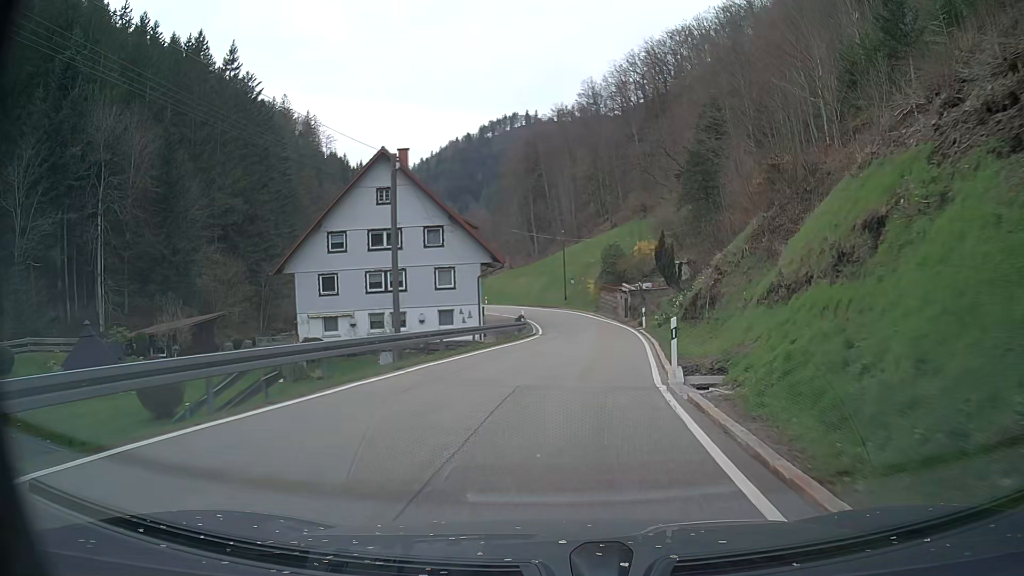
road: tertiary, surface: asphalt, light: Day
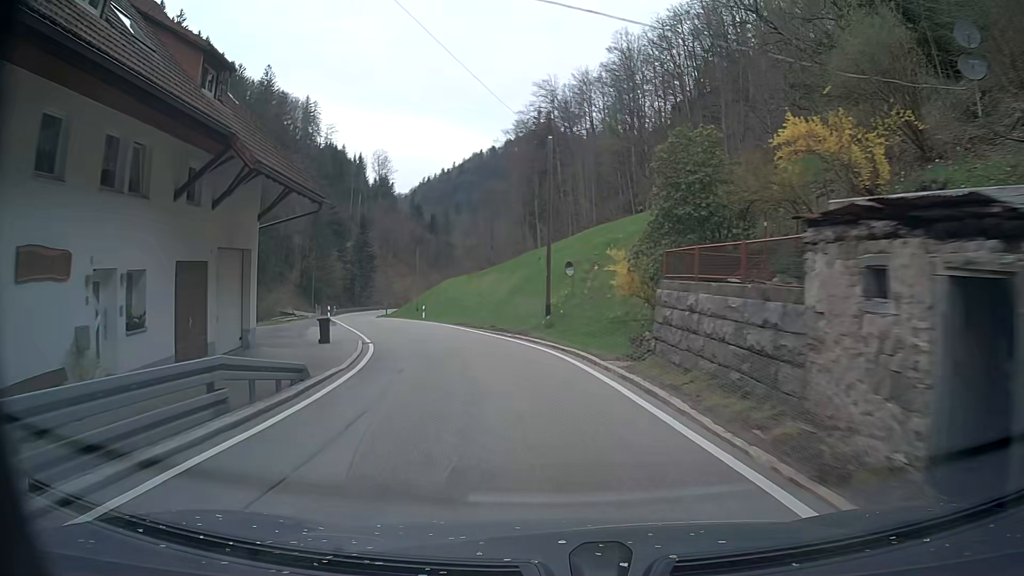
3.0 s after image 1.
(+2.6, +40.7) m; -2°
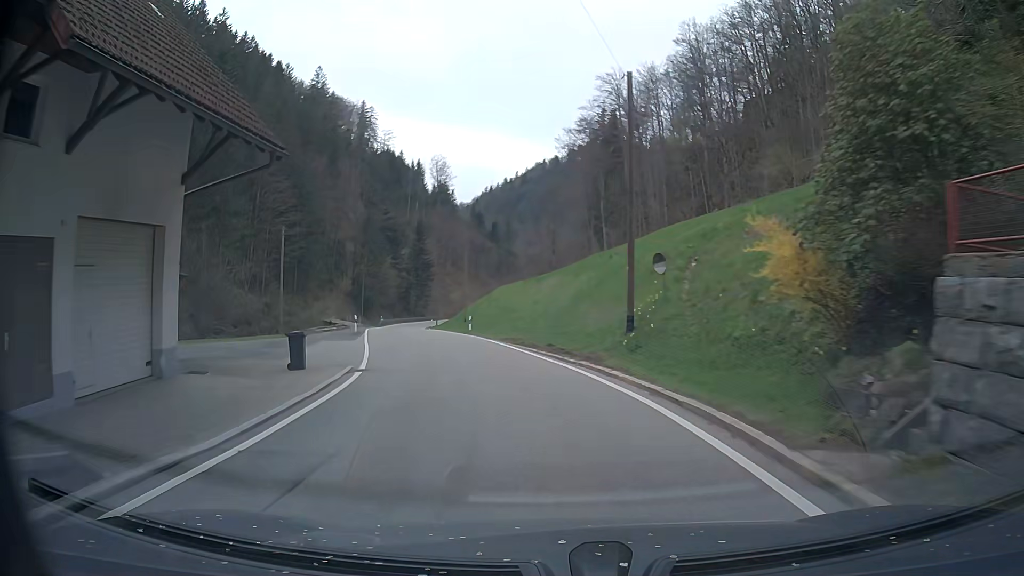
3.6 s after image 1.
(-0.3, +8.3) m; -5°
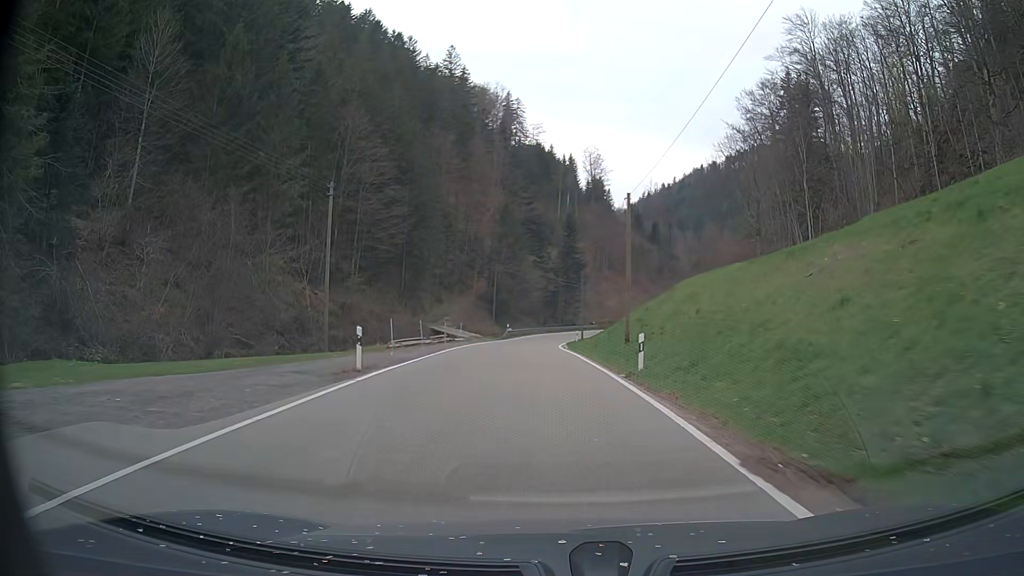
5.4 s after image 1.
(-3.0, +24.7) m; -13°
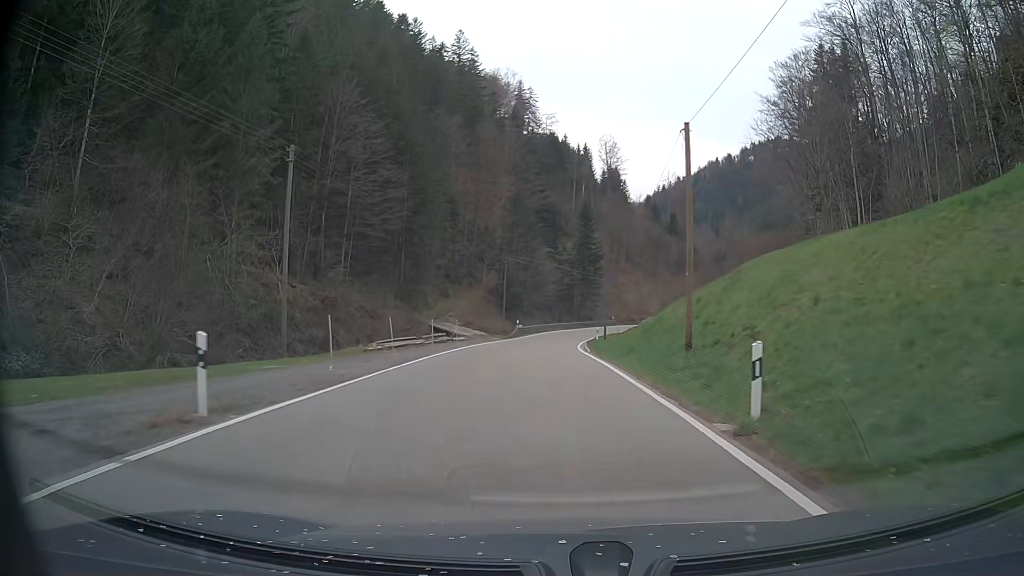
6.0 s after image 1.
(-0.1, +8.8) m; -1°
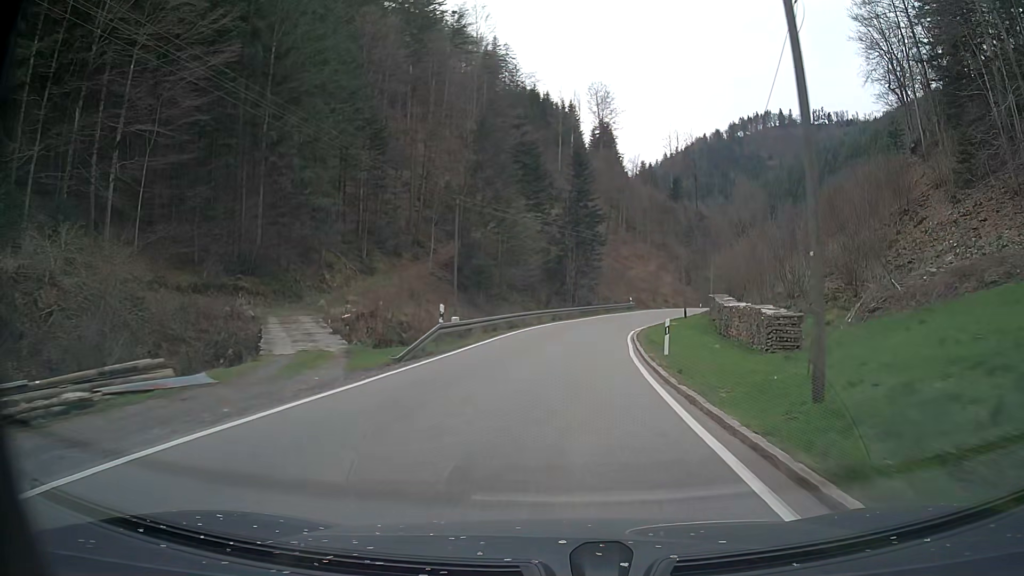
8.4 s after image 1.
(0.0, +37.0) m; +2°
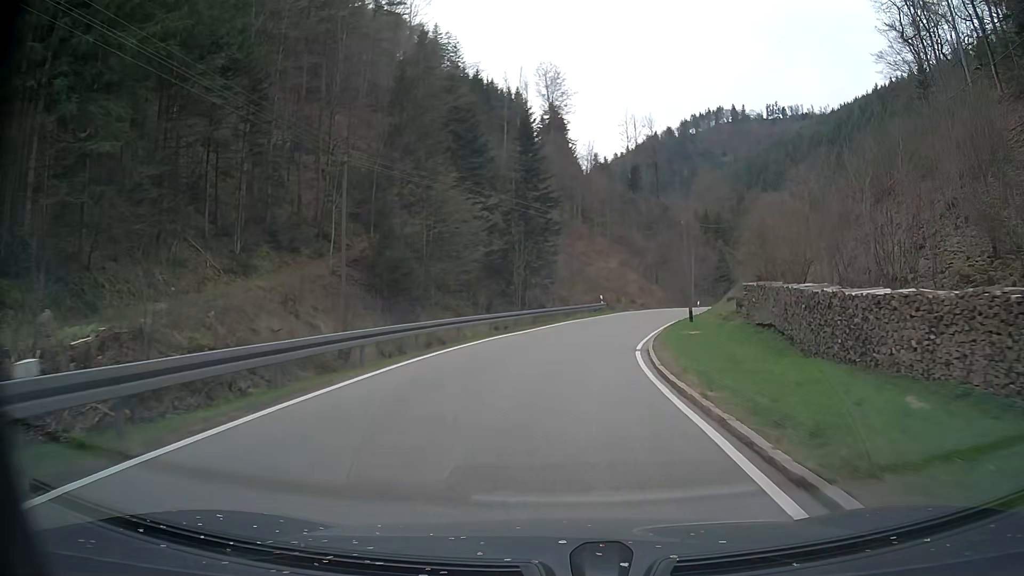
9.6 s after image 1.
(+0.5, +18.6) m; +4°
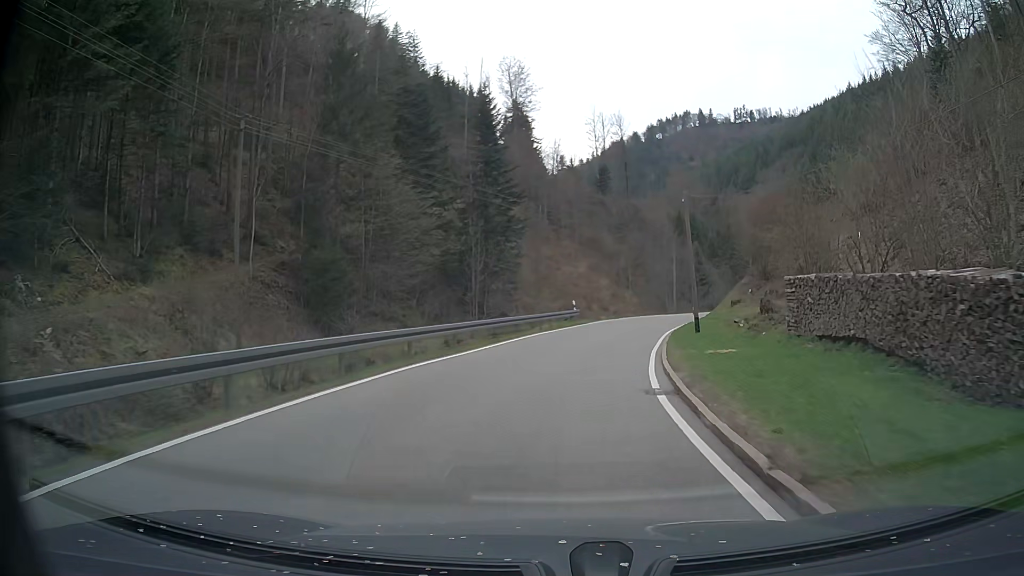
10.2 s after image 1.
(+0.2, +9.3) m; +3°
(0, +10) (+1, +20) (+3, +30) (+5, +39) (+9, +49) (+13, +58) (+17, +67) (+22, +76) (+27, +84) (+32, +93) m
